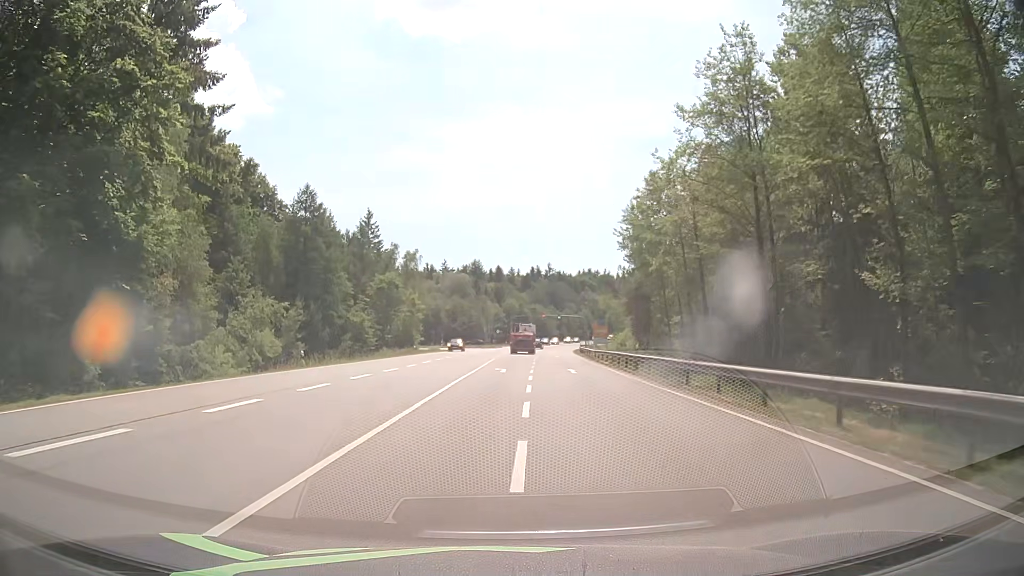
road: secondary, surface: asphalt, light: Day
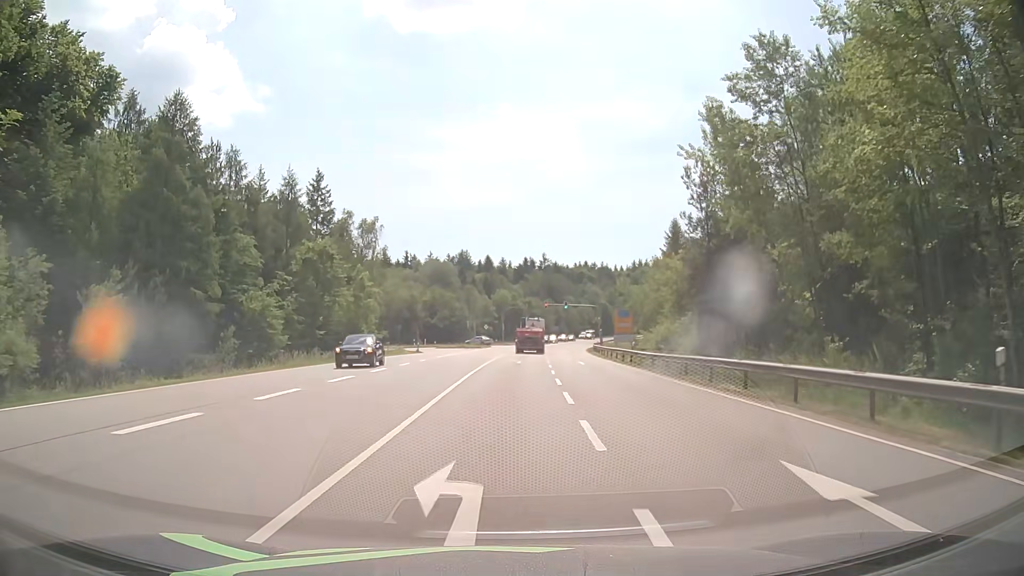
(+0.4, +27.6) m; +1°
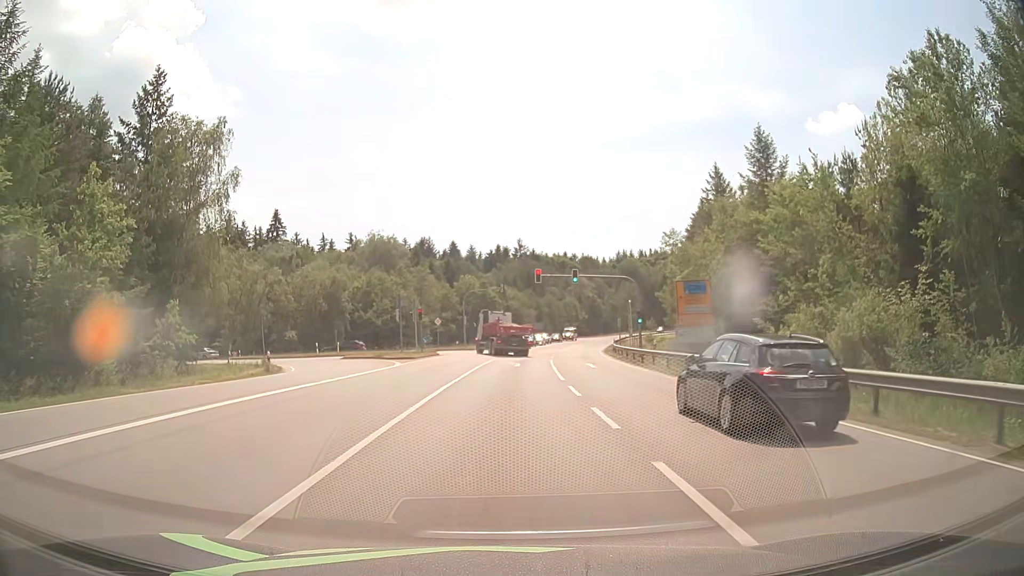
(+1.0, +39.5) m; +3°
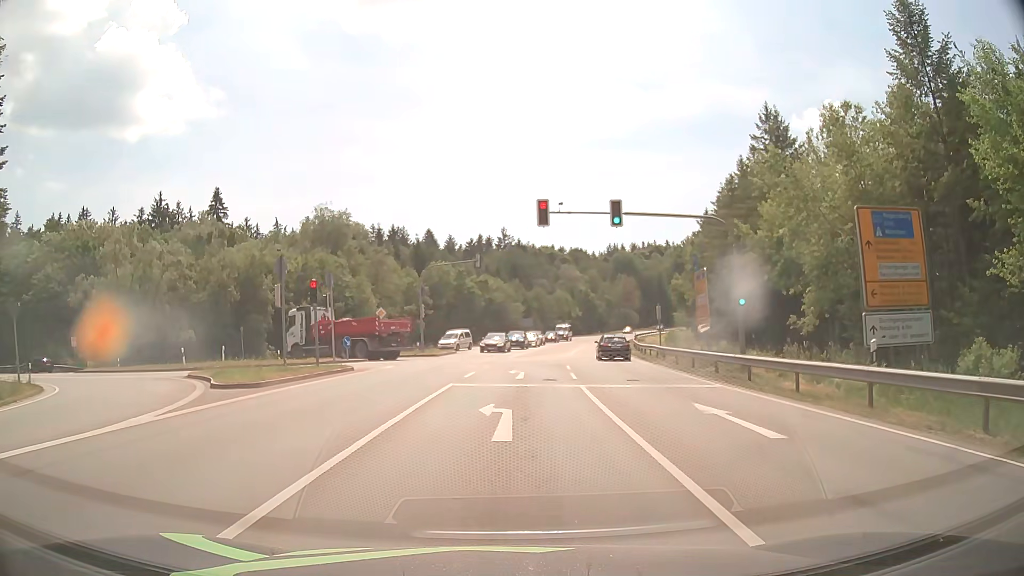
(+0.3, +23.2) m; +1°
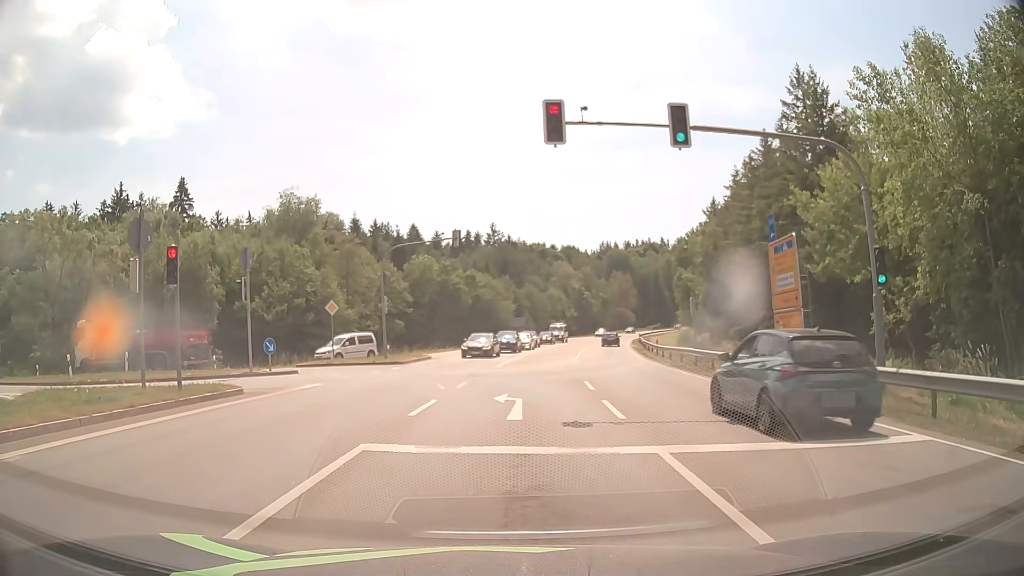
(+0.1, +9.9) m; +1°
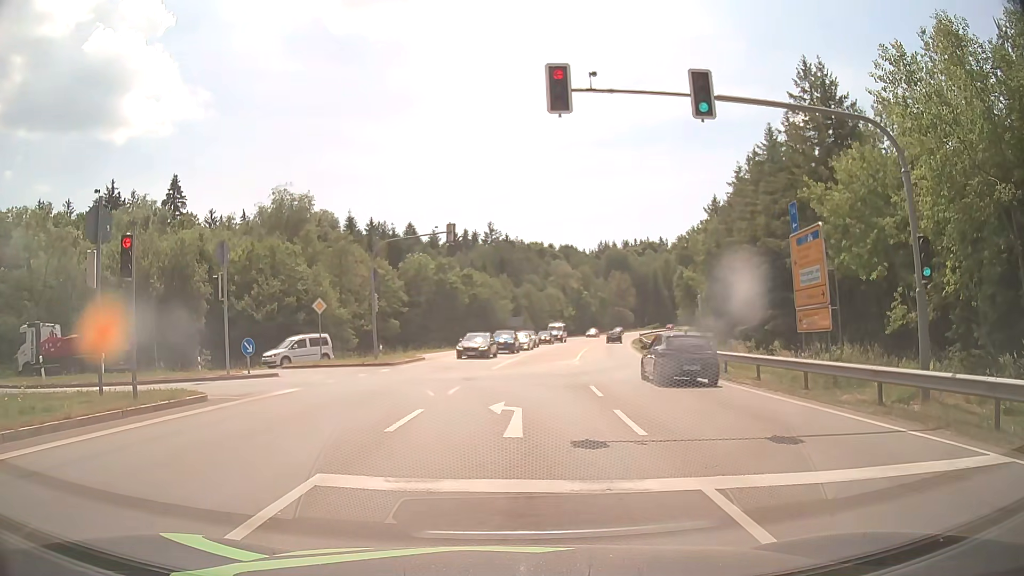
(0.0, +1.8) m; 0°
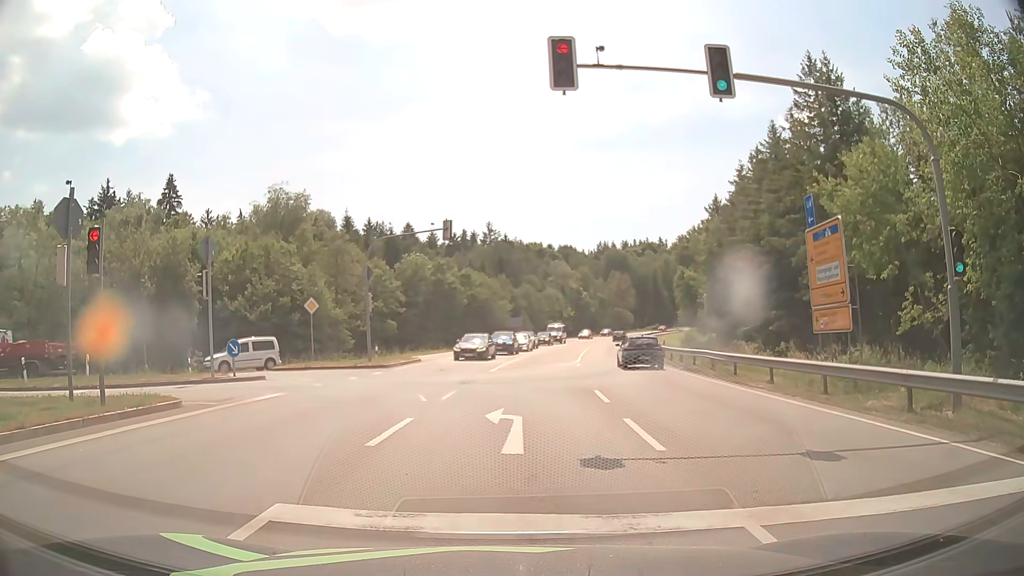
(0.0, +1.1) m; +2°
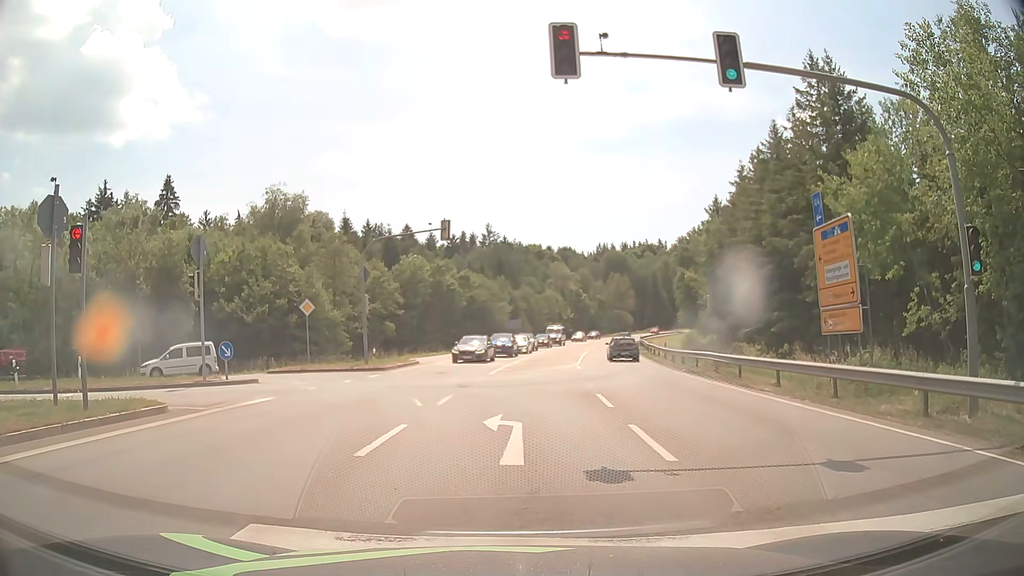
(0.0, +0.5) m; 0°
(0, +10) (-3, +20) (-10, +27) (-20, +29) (-30, +30) (-39, +32) (-49, +34) (-59, +37) (-68, +41) (-77, +45) m
